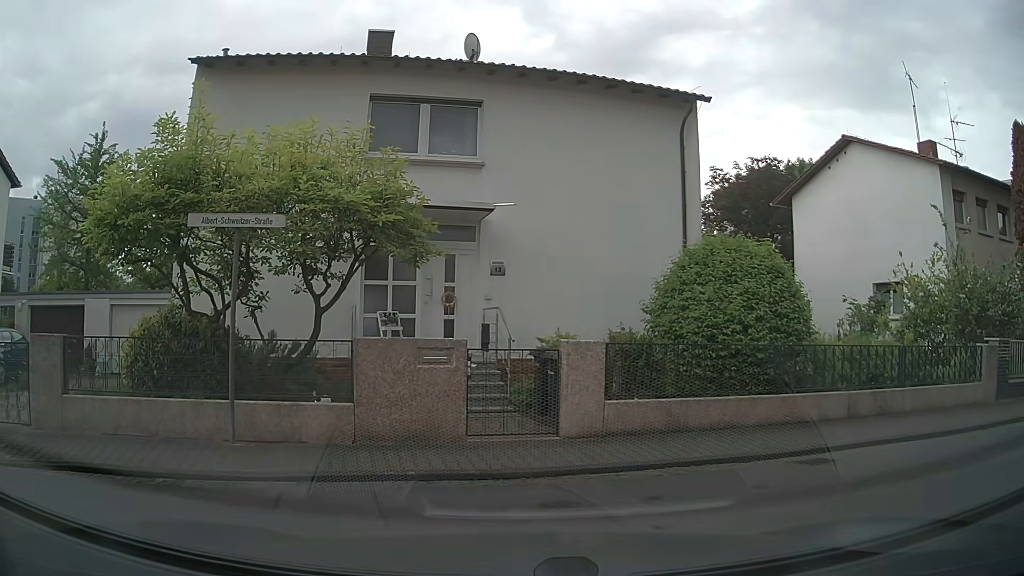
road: residential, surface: asphalt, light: Day
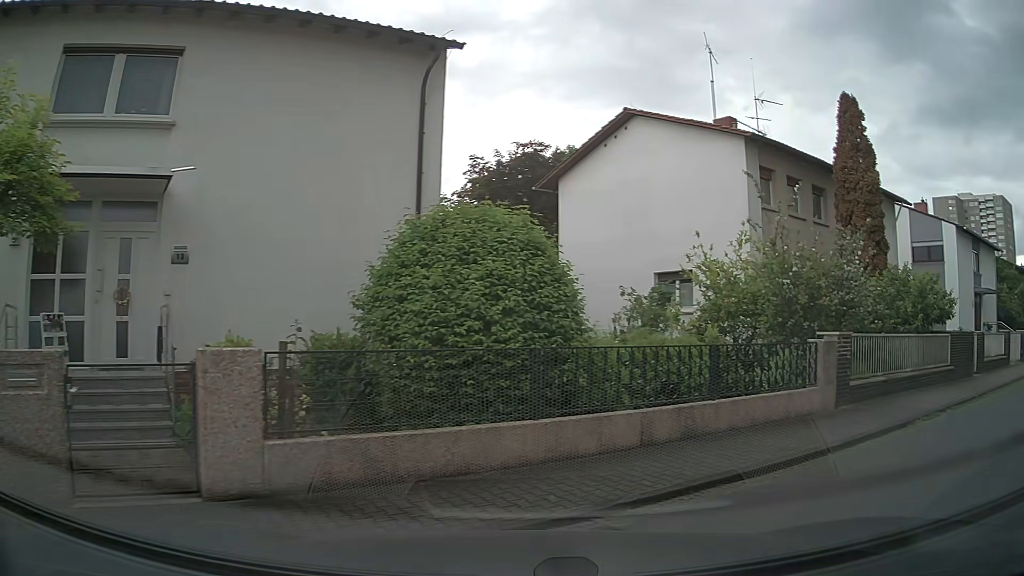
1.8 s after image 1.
(+0.7, +3.1) m; +24°
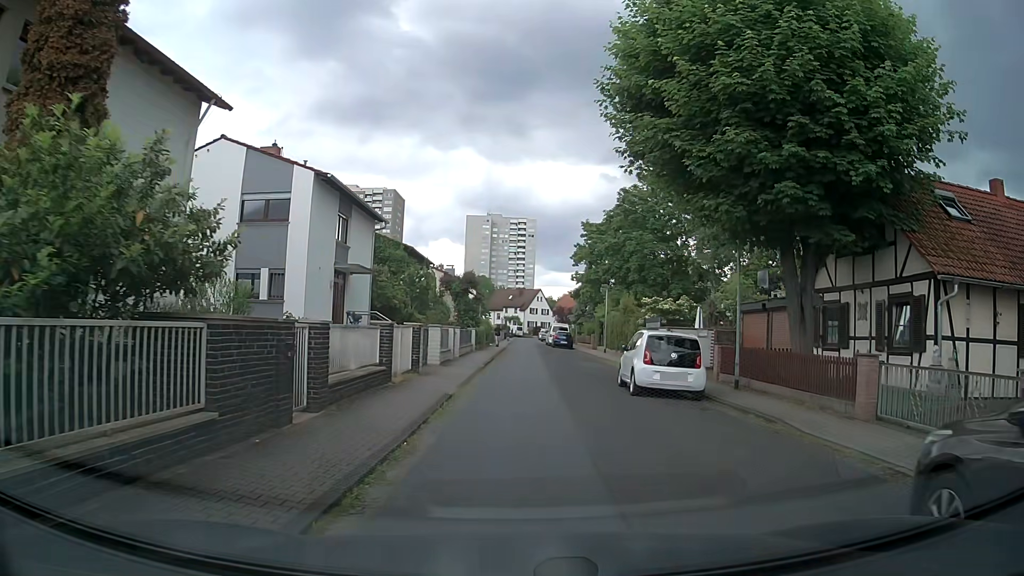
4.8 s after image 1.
(+6.4, +9.8) m; +54°
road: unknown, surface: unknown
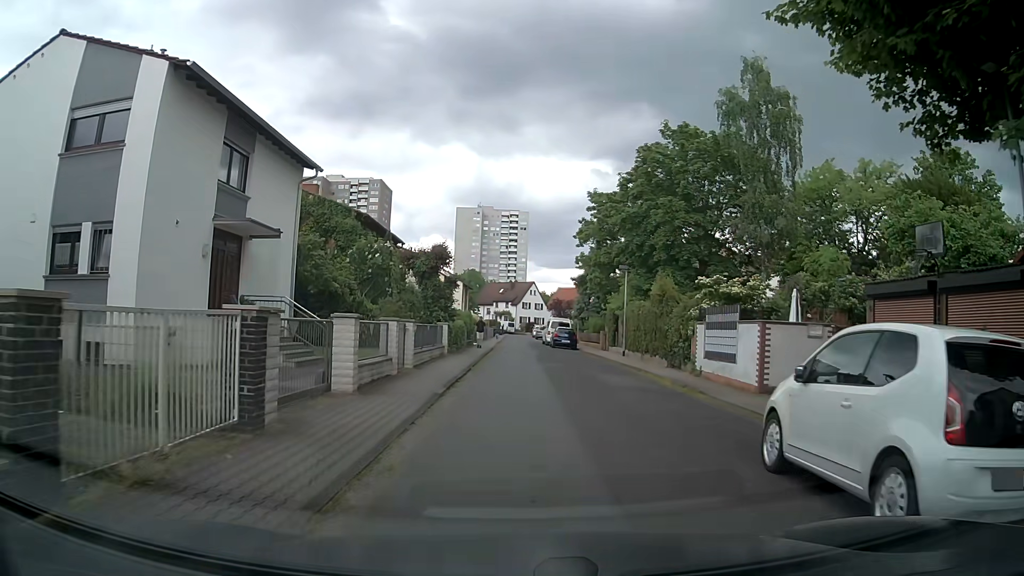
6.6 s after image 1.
(0.0, +11.1) m; +1°
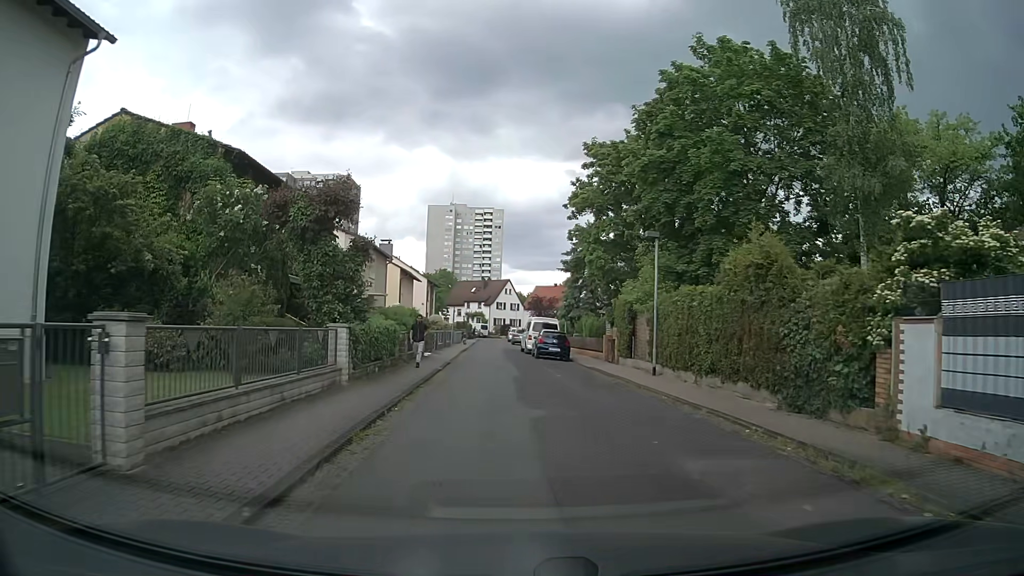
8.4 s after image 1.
(+0.1, +12.7) m; +1°
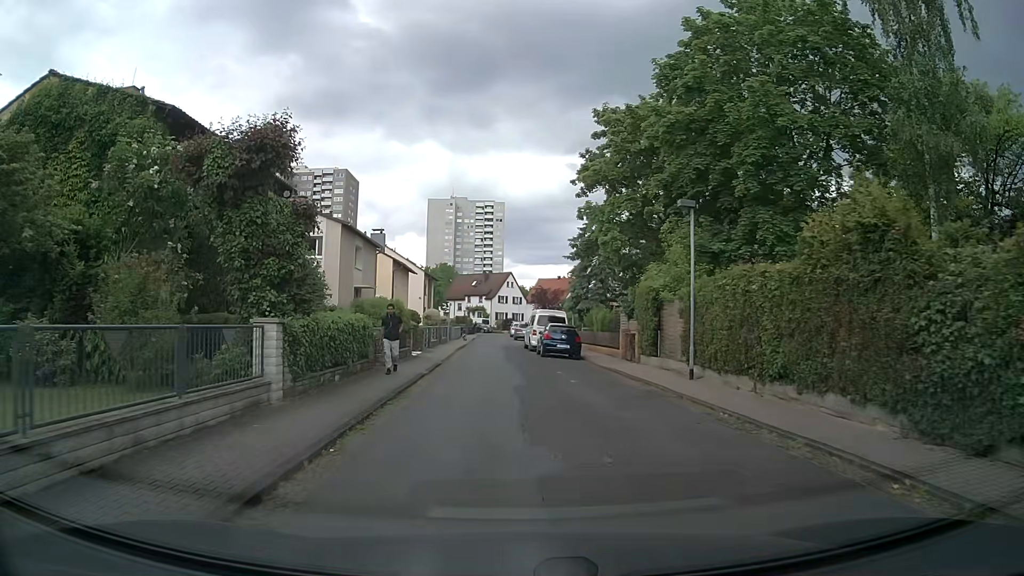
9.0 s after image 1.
(+0.1, +4.3) m; 0°
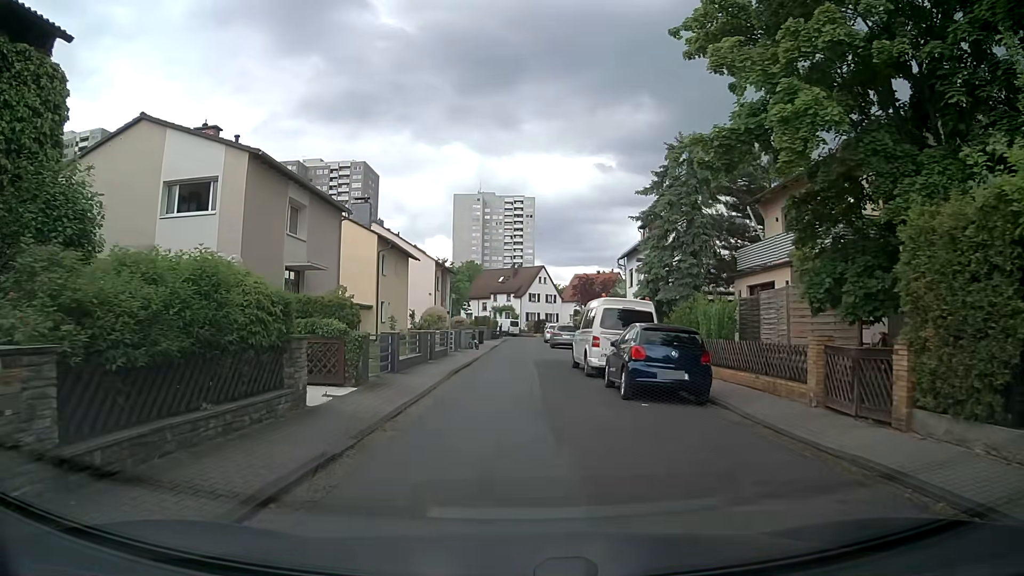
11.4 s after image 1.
(-0.2, +15.8) m; -2°
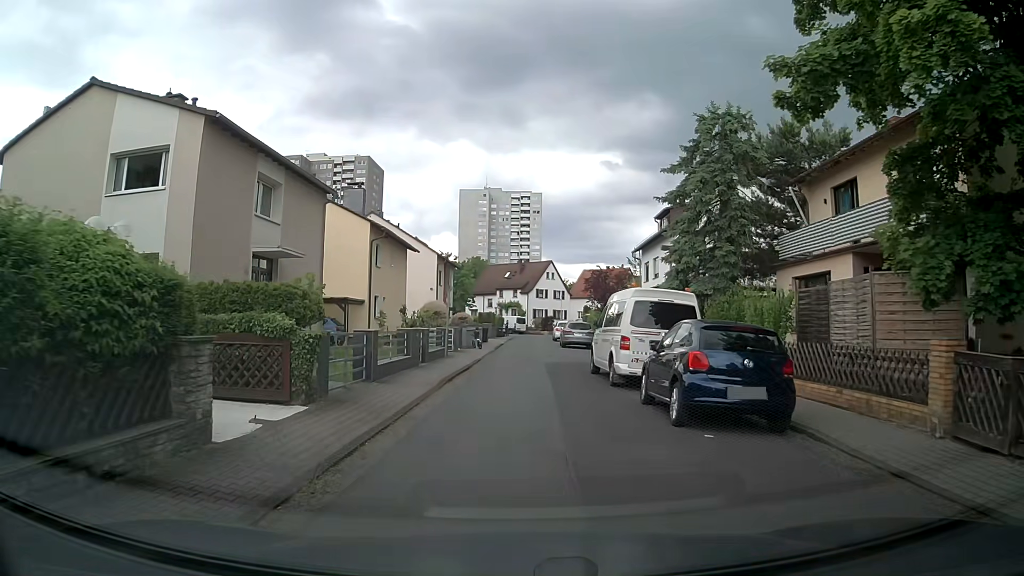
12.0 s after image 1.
(0.0, +3.6) m; -1°
